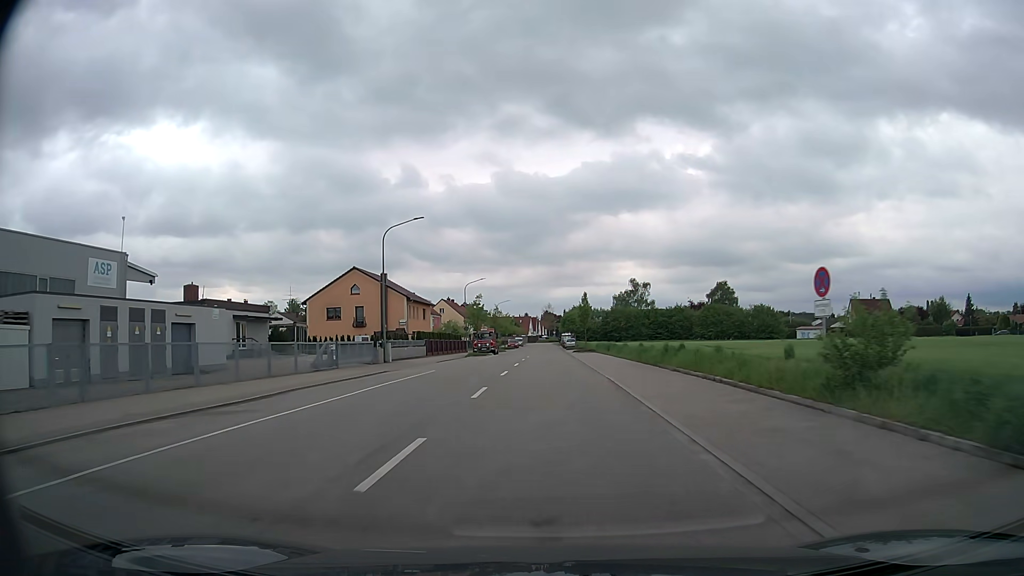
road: tertiary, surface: asphalt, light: Day
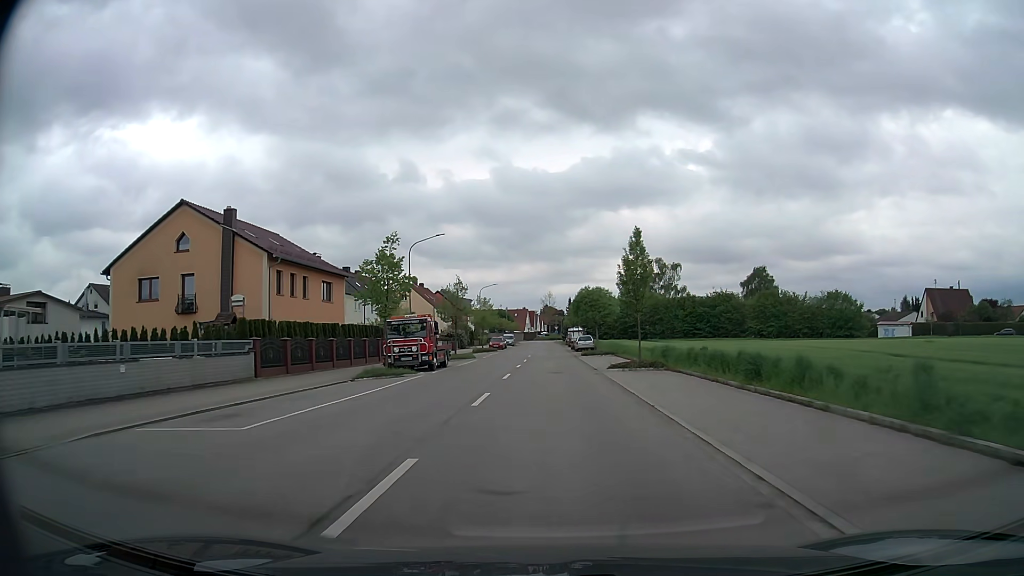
(0.0, +37.4) m; 0°
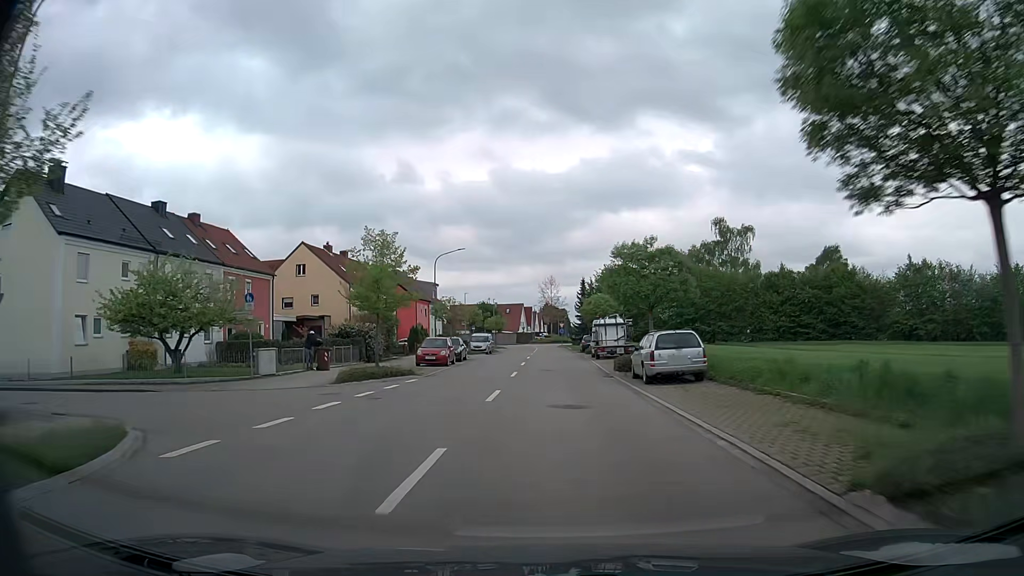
(-0.1, +44.5) m; 0°
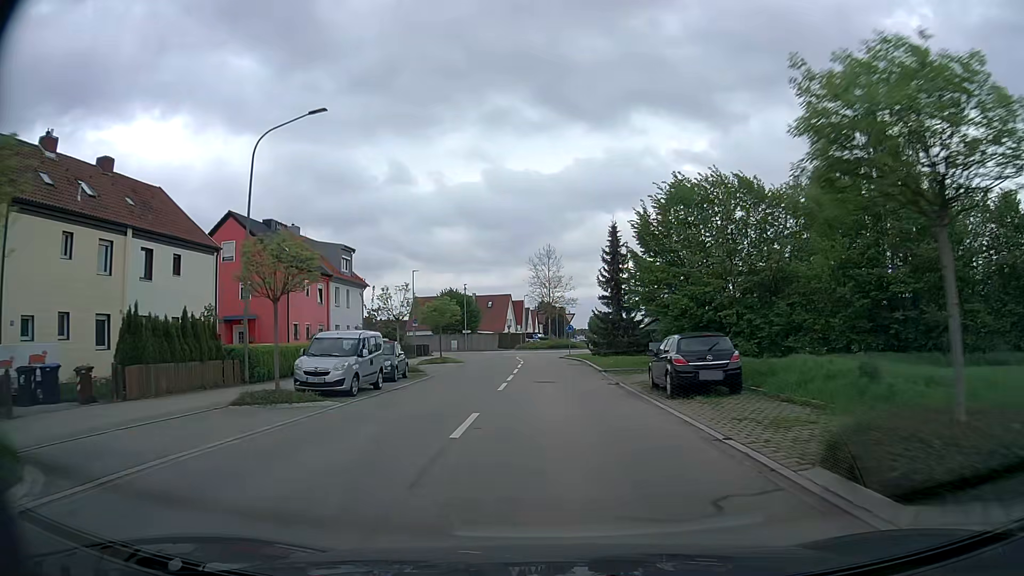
(0.0, +40.8) m; +1°
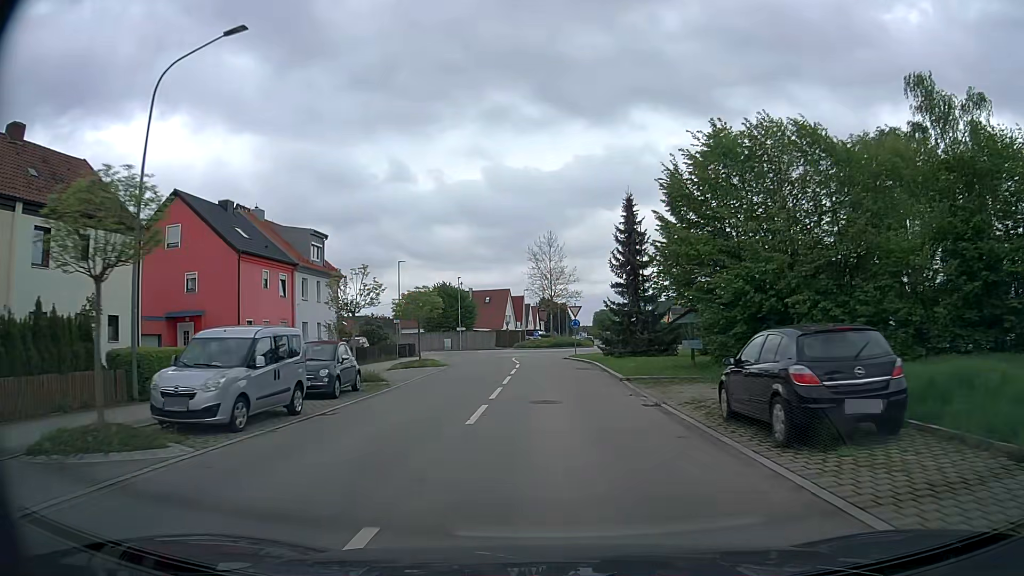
(0.0, +7.4) m; 0°
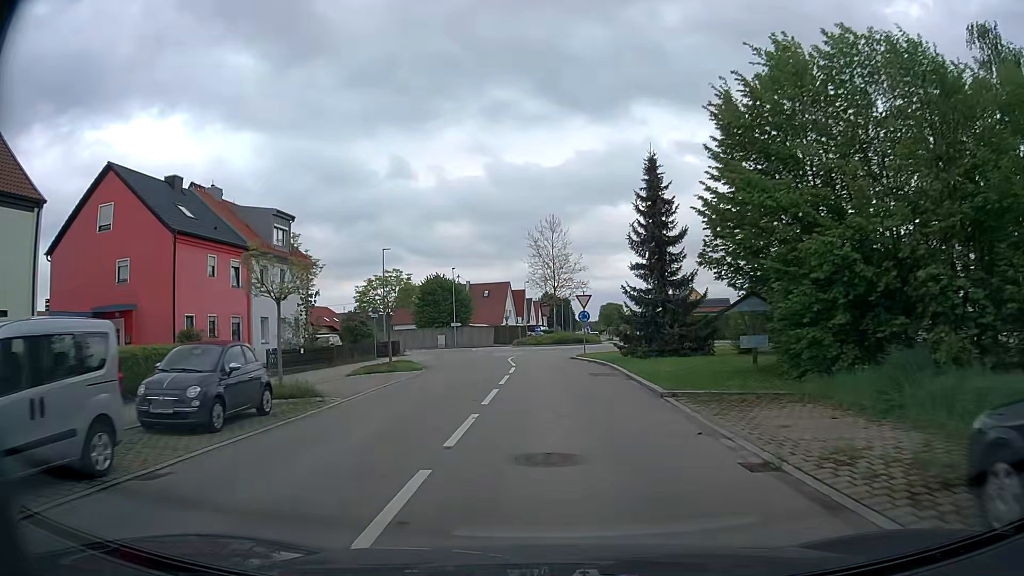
(0.0, +7.0) m; 0°
(0, +10) (0, +20) (-1, +30) (0, +40) (+4, +49) (+8, +58) (+4, +67) (-5, +70) (-15, +72) (-23, +77) m
